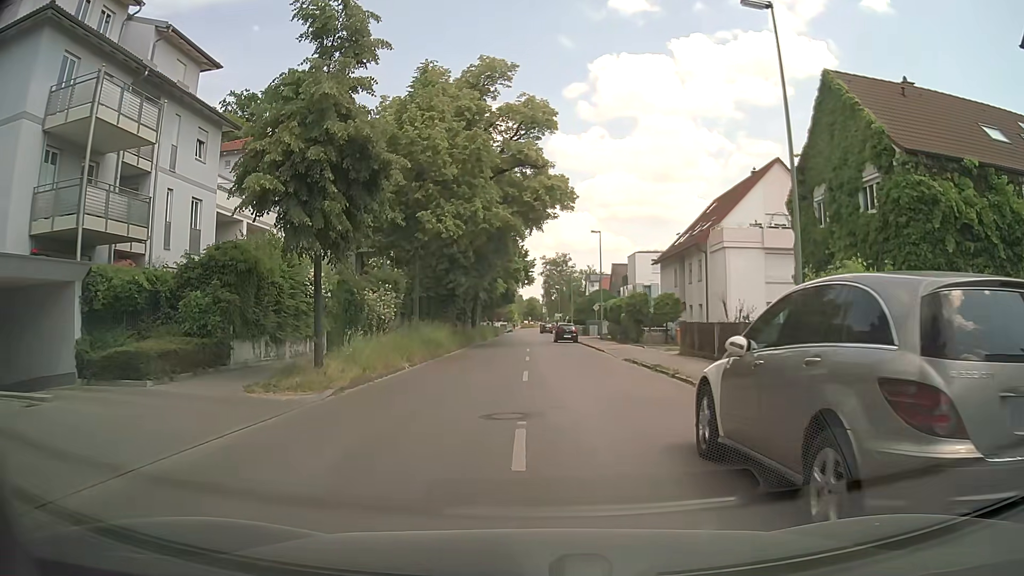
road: tertiary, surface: asphalt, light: Day
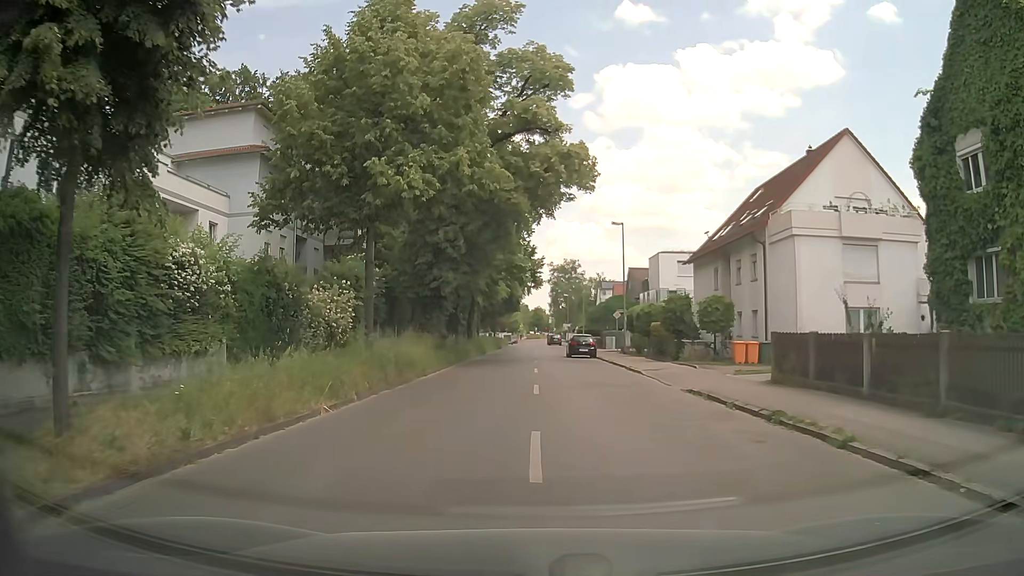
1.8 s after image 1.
(-0.2, +9.8) m; 0°
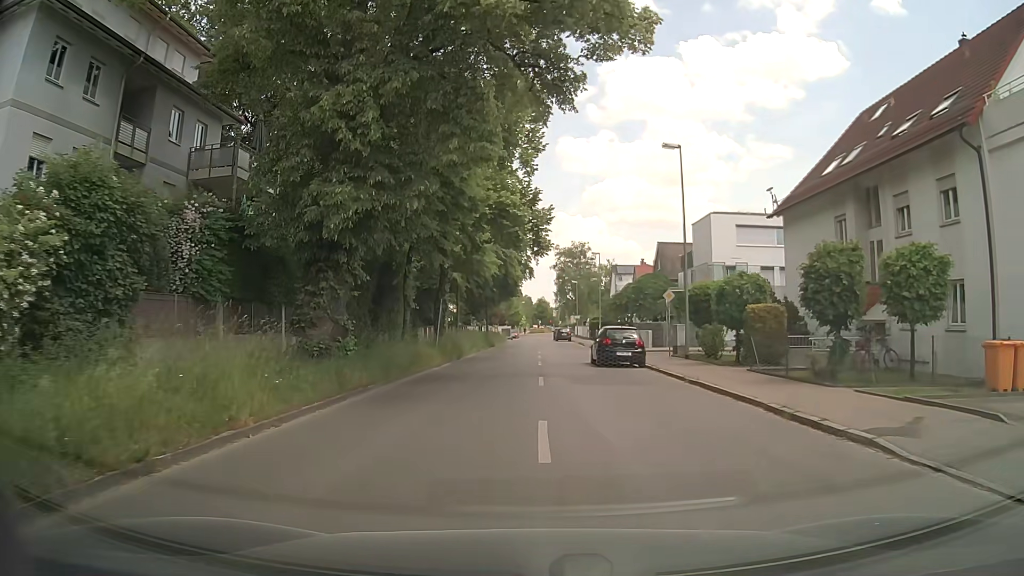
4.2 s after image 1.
(-0.3, +18.0) m; -1°
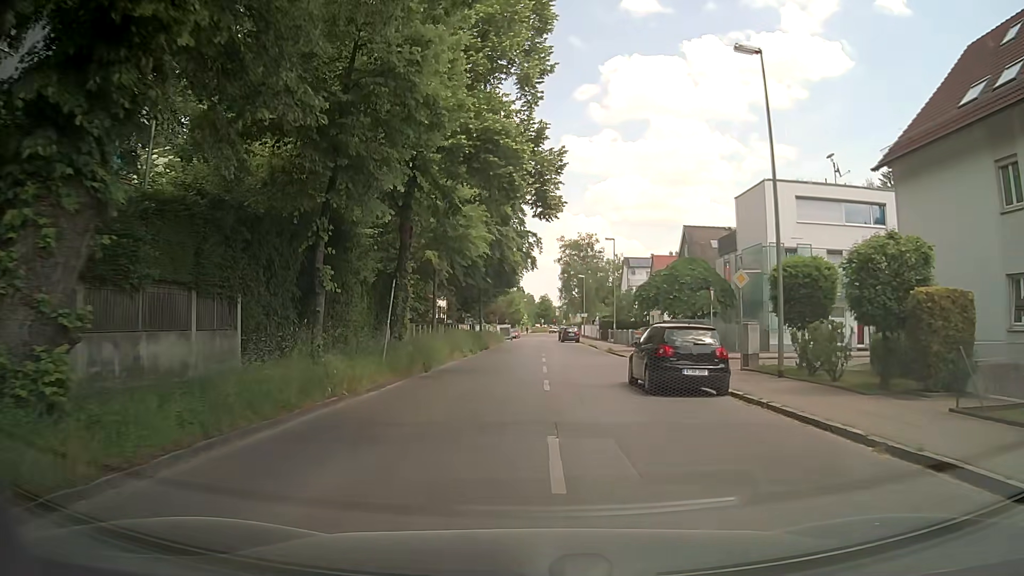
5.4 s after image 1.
(-0.1, +10.4) m; -1°
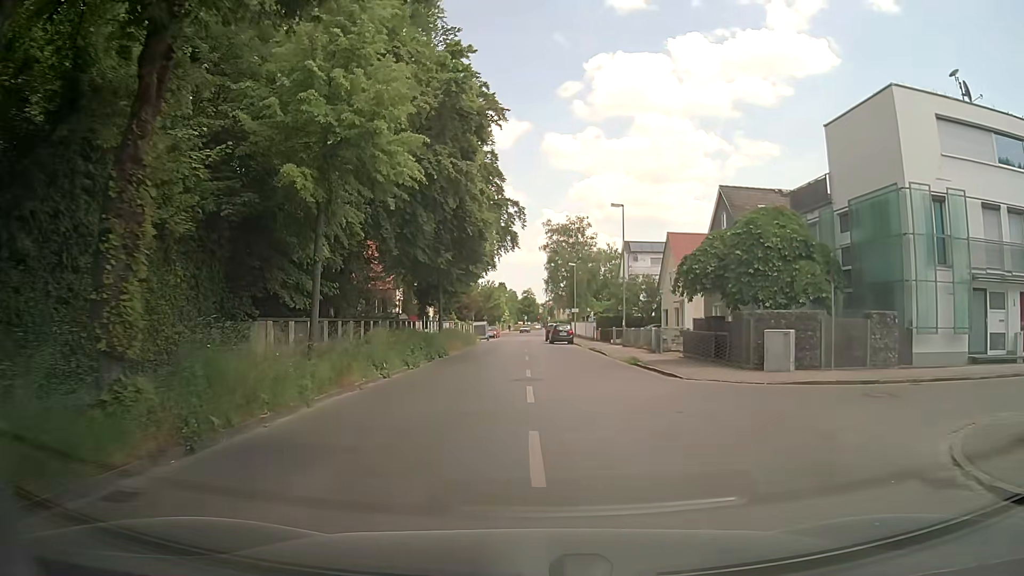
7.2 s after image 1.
(+0.2, +14.8) m; +3°
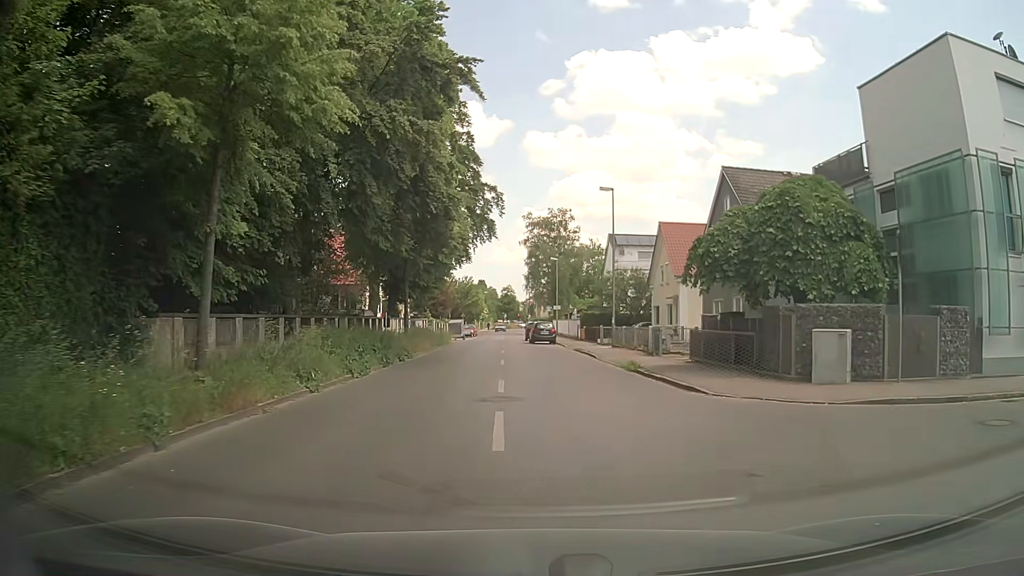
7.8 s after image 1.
(-0.1, +4.5) m; 0°
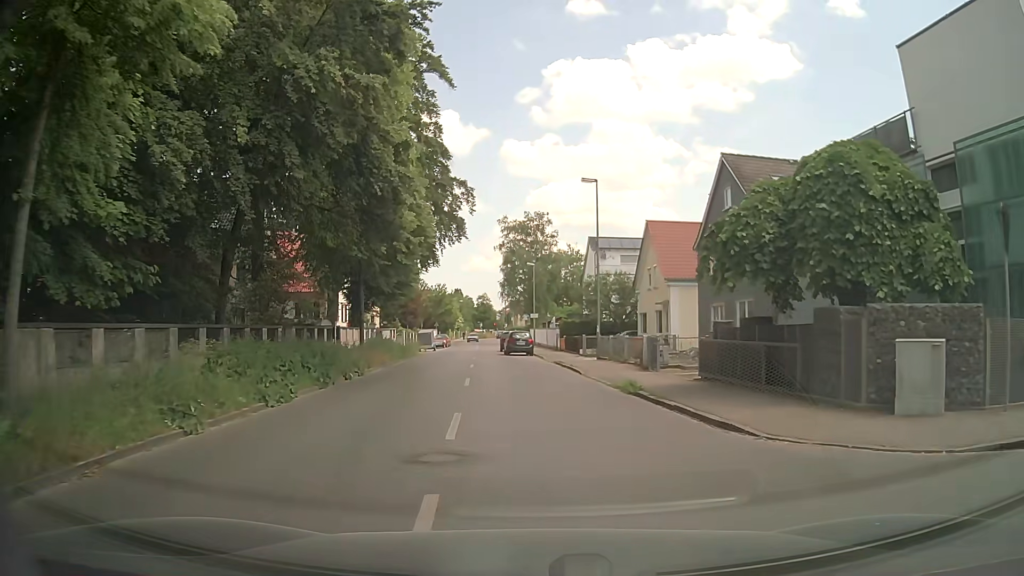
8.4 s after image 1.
(+0.1, +4.4) m; +3°
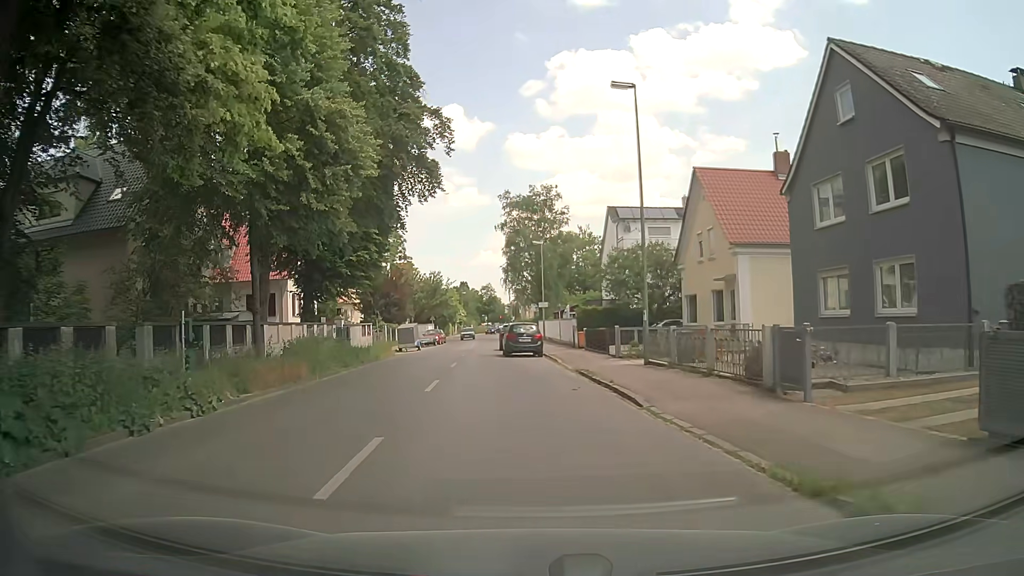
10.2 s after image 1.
(-0.1, +12.2) m; -2°
(0, +10) (-1, +20) (-3, +30) (-4, +40) (-3, +49) (-3, +59) (-4, +69) (-4, +79) (-4, +89) (-2, +99) m
